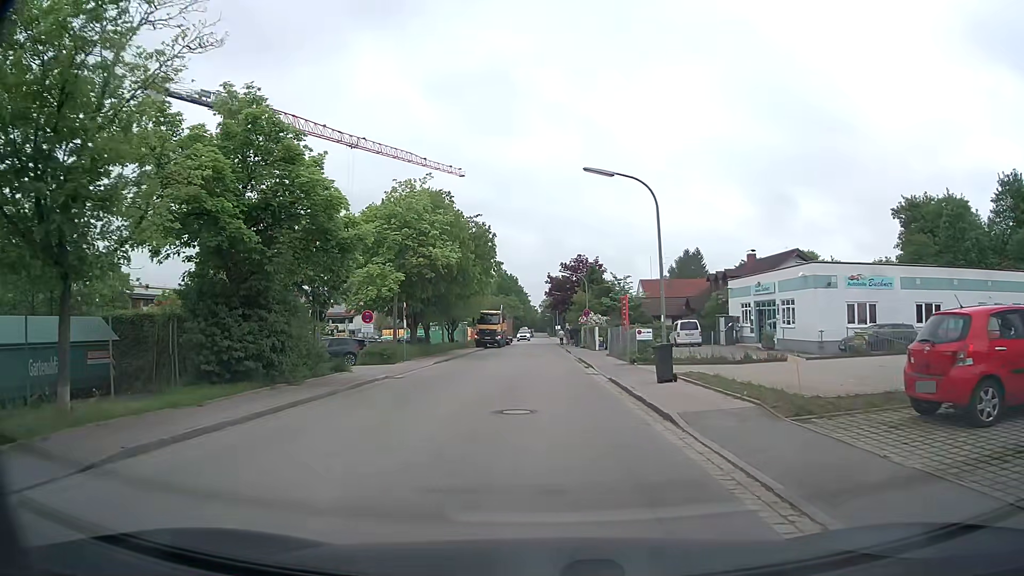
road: residential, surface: asphalt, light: Day
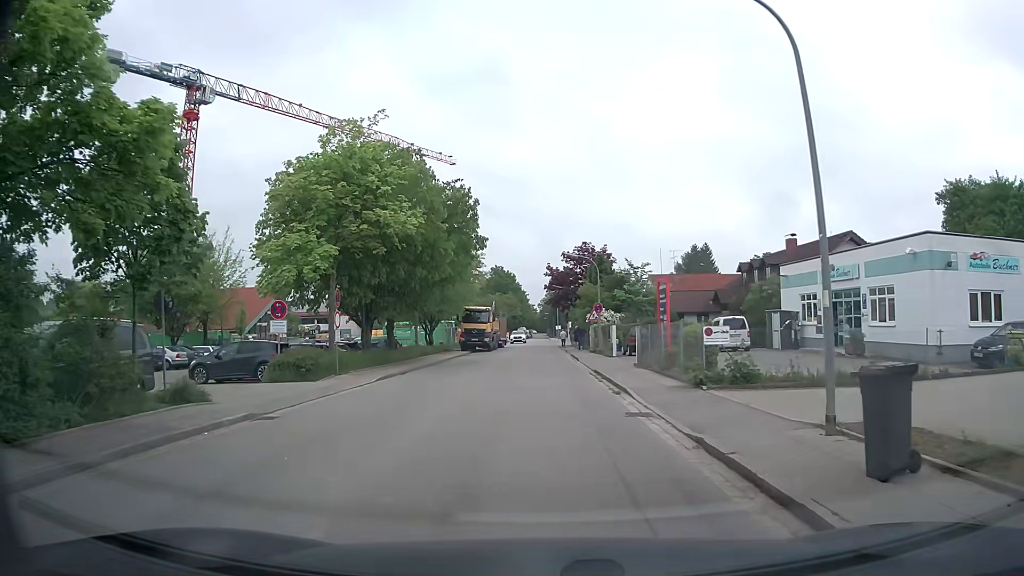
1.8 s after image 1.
(0.0, +10.9) m; 0°
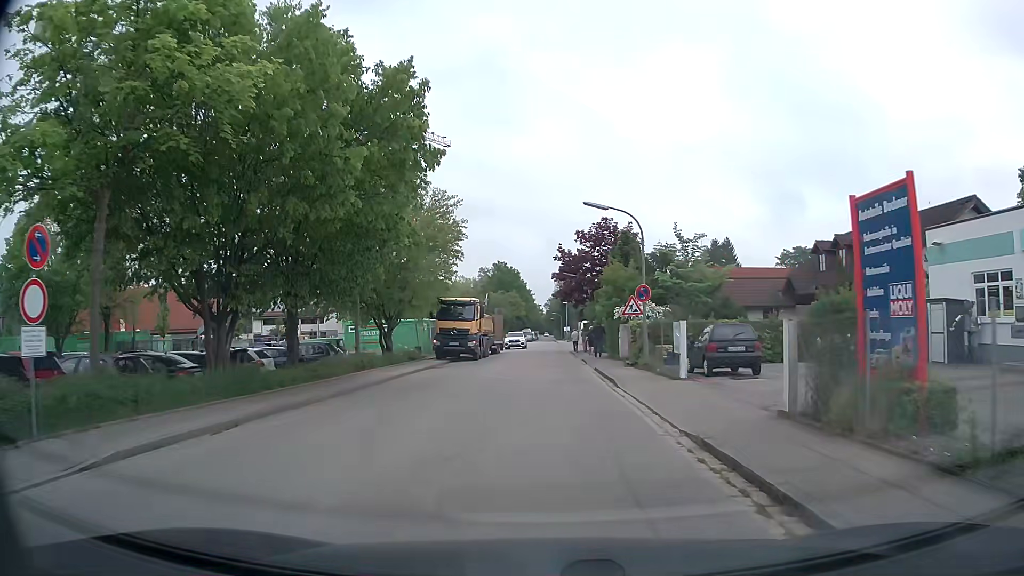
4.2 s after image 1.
(0.0, +14.9) m; -1°
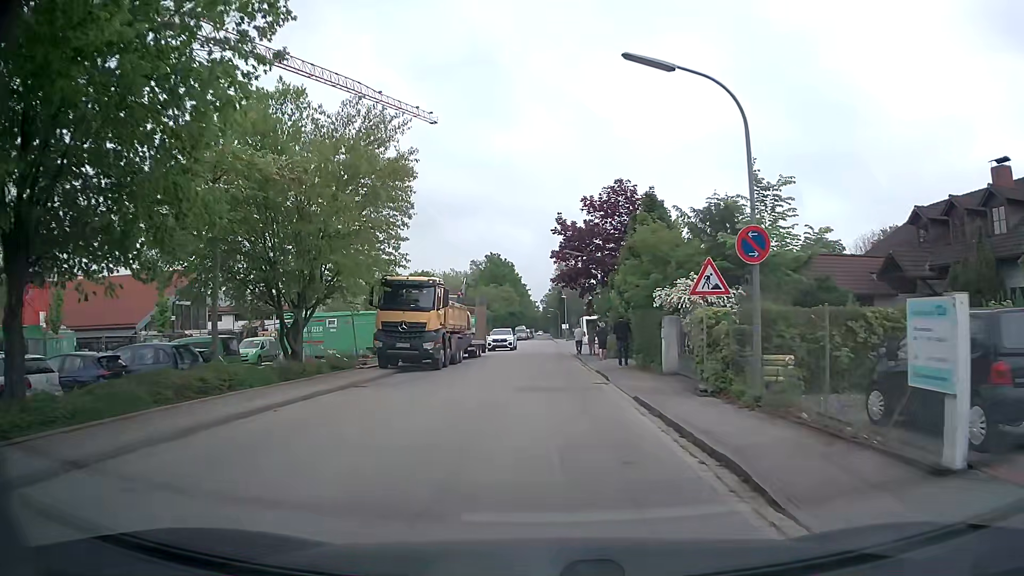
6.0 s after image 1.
(+0.1, +12.4) m; 0°
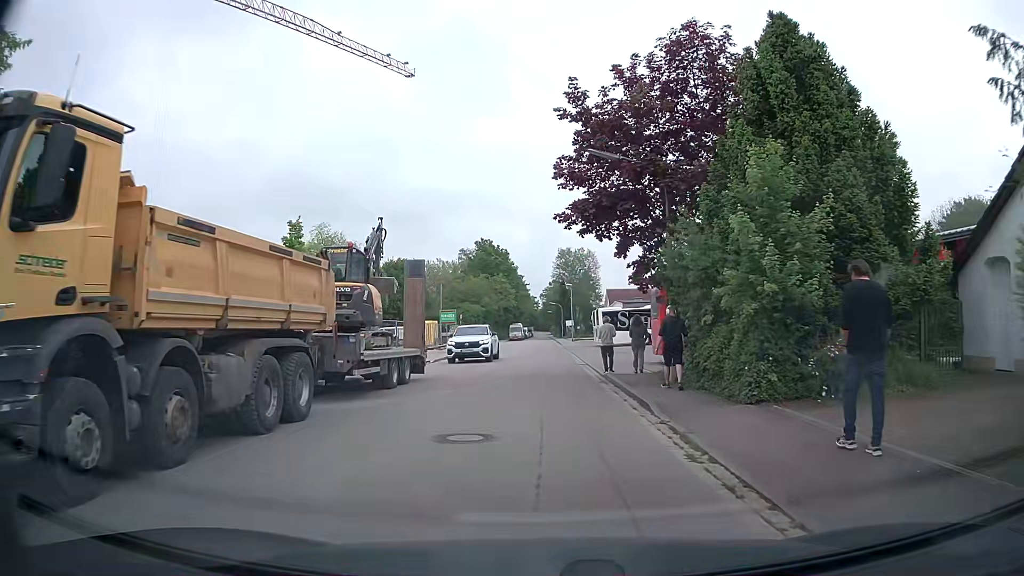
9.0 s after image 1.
(+0.2, +20.5) m; -1°
(0, +10) (0, +20) (0, +30) (+1, +40) (+1, +50) (+1, +60) (+1, +70) (+1, +80) (+2, +90) (+2, +100) m
